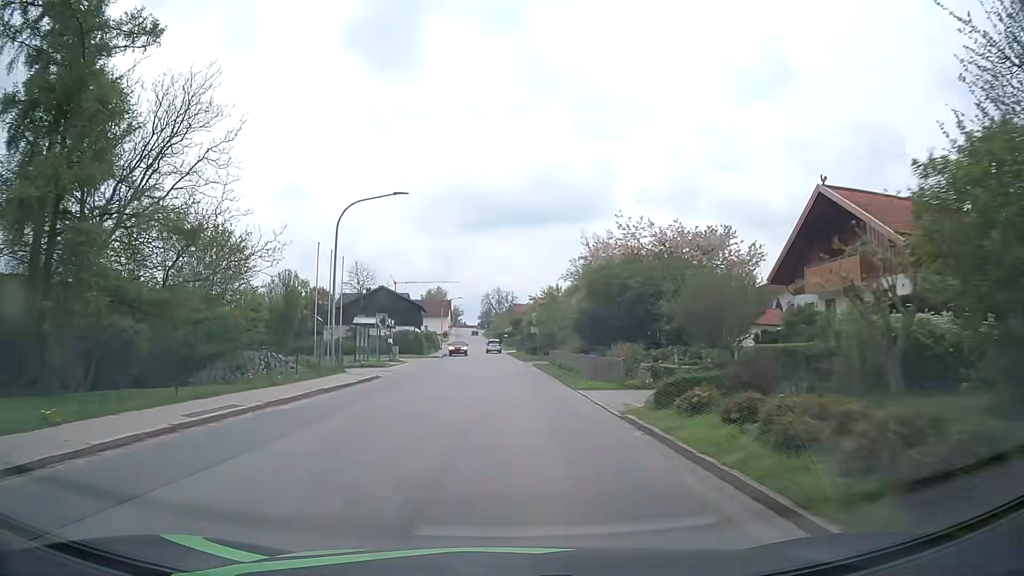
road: tertiary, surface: asphalt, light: Day
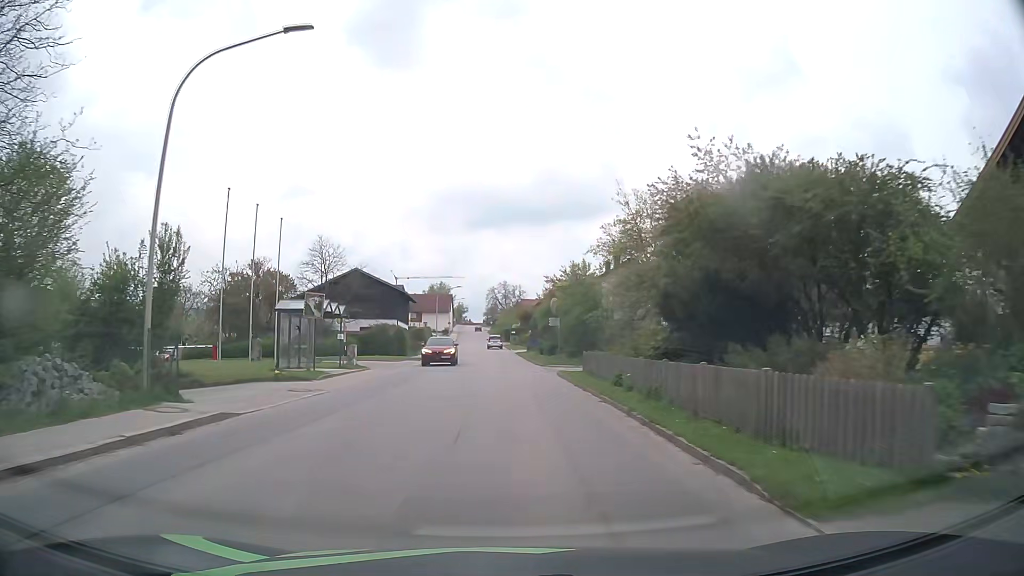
(-0.1, +15.4) m; 0°
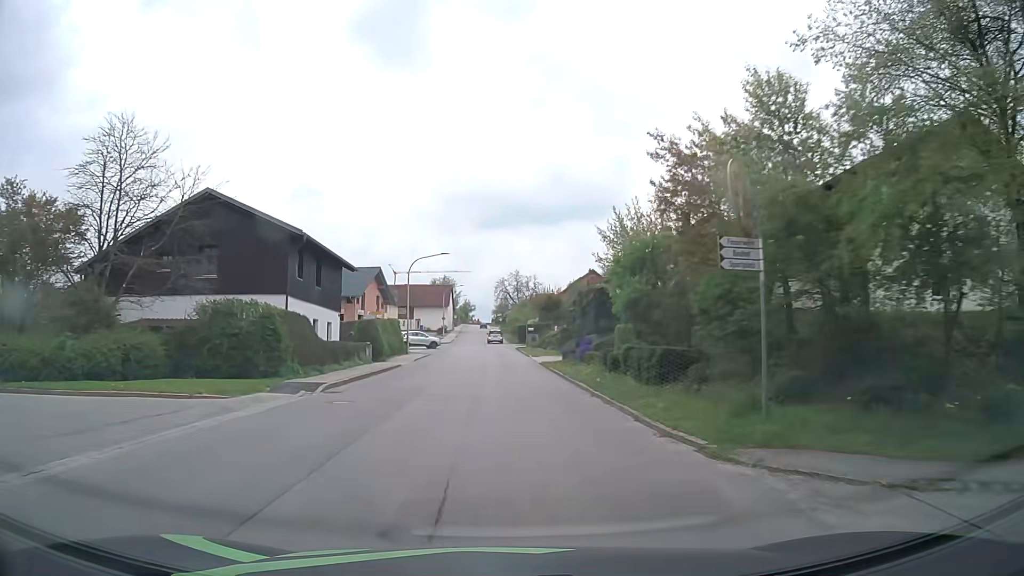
(-0.3, +30.6) m; -1°
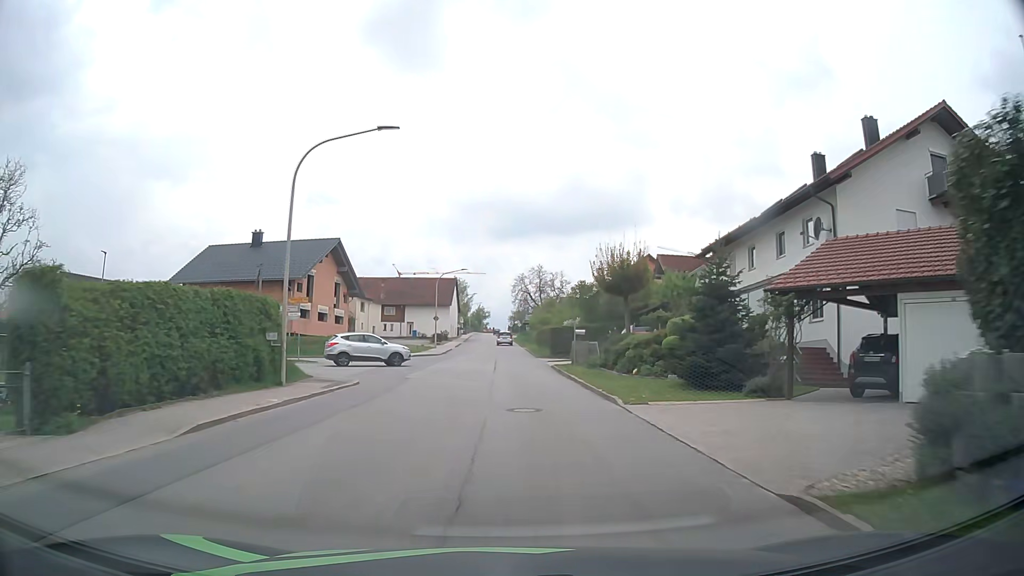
(-0.4, +30.4) m; -1°
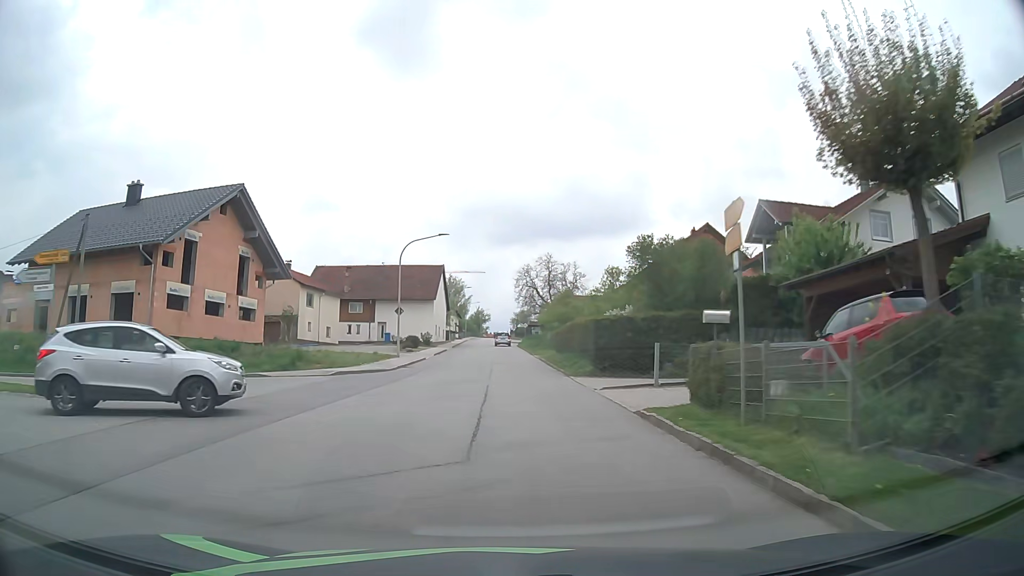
(+0.1, +22.6) m; 0°
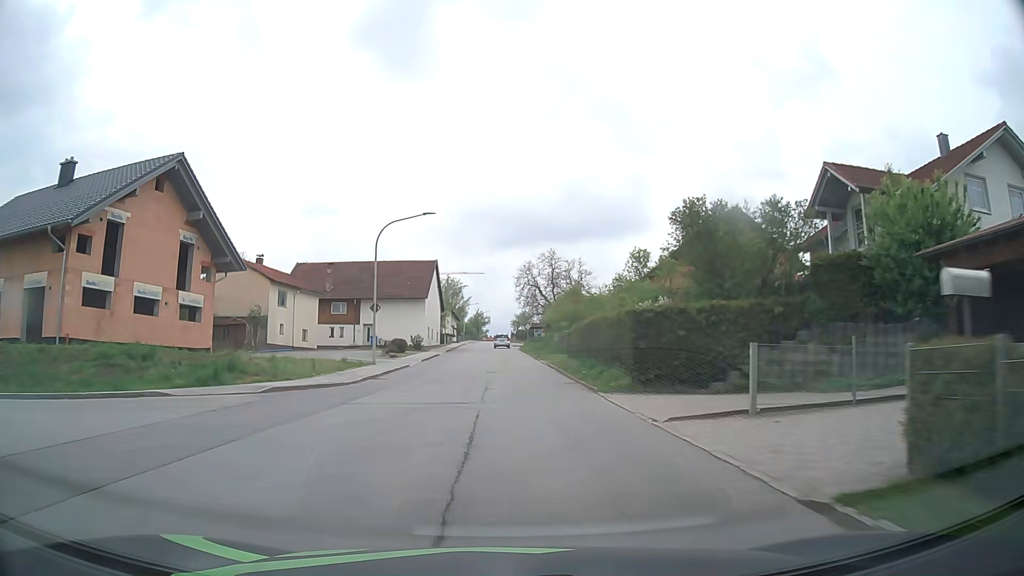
(0.0, +7.5) m; 0°
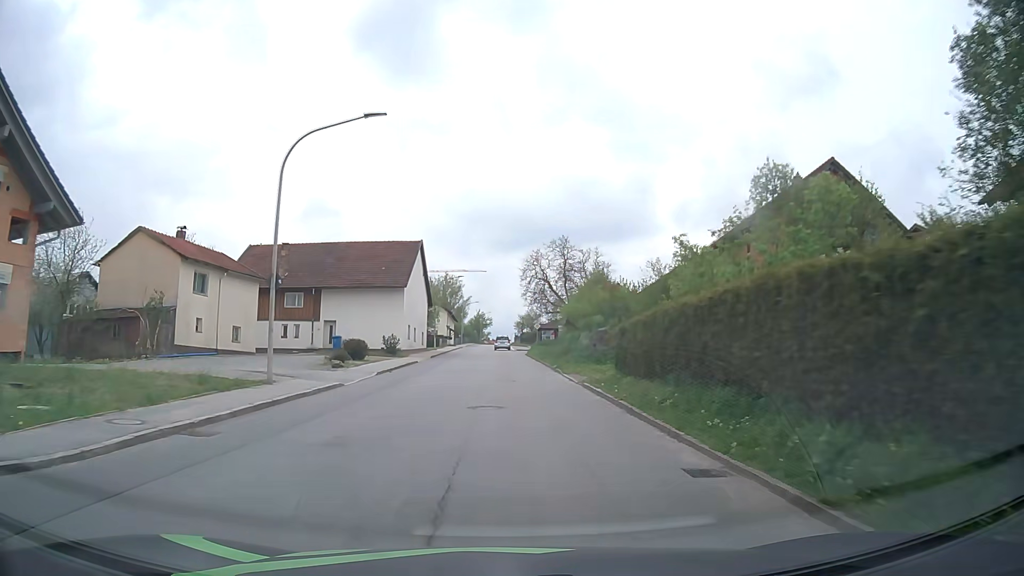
(-0.1, +15.0) m; -1°
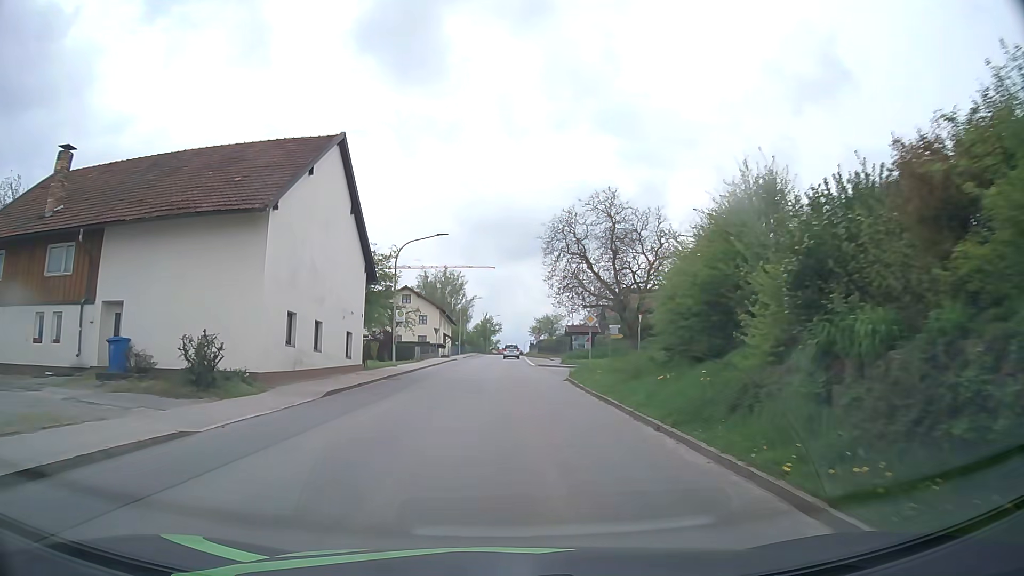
(-0.2, +29.9) m; 0°
(0, +10) (0, +20) (0, +30) (0, +40) (0, +50) (0, +60) (0, +70) (0, +80) (0, +90) (0, +100) m
